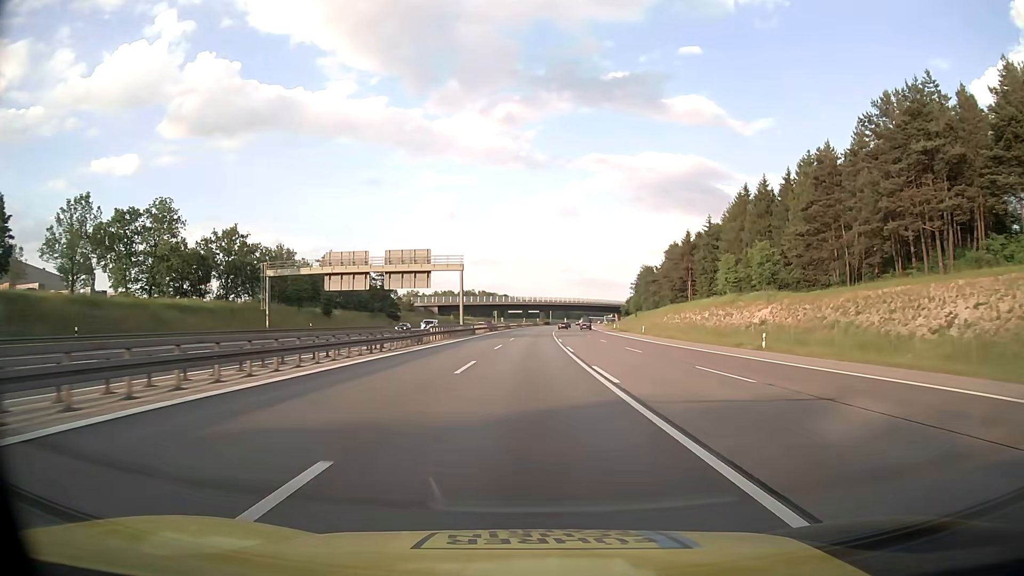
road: motorway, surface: asphalt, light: Day
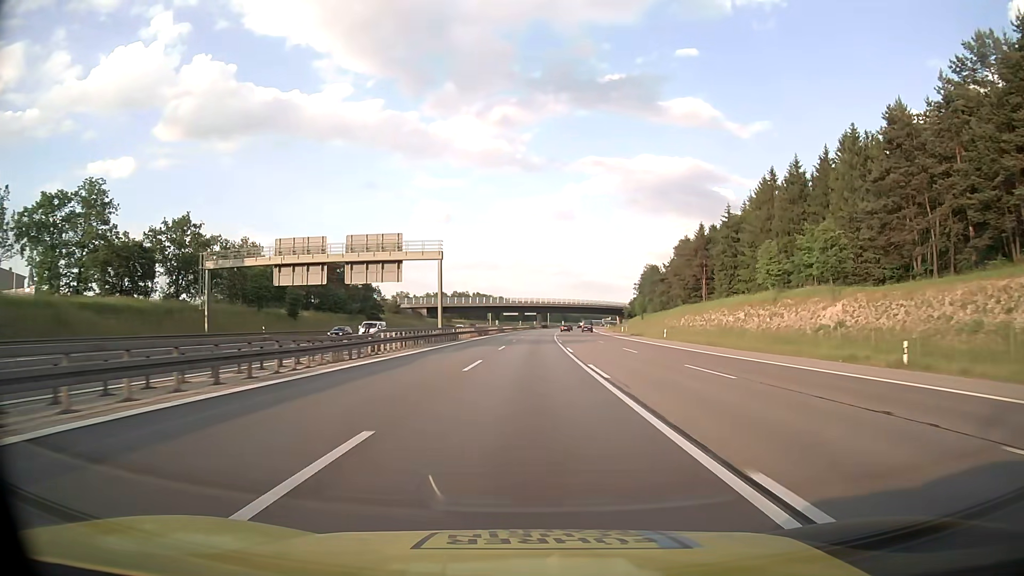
(0.0, +16.1) m; 0°
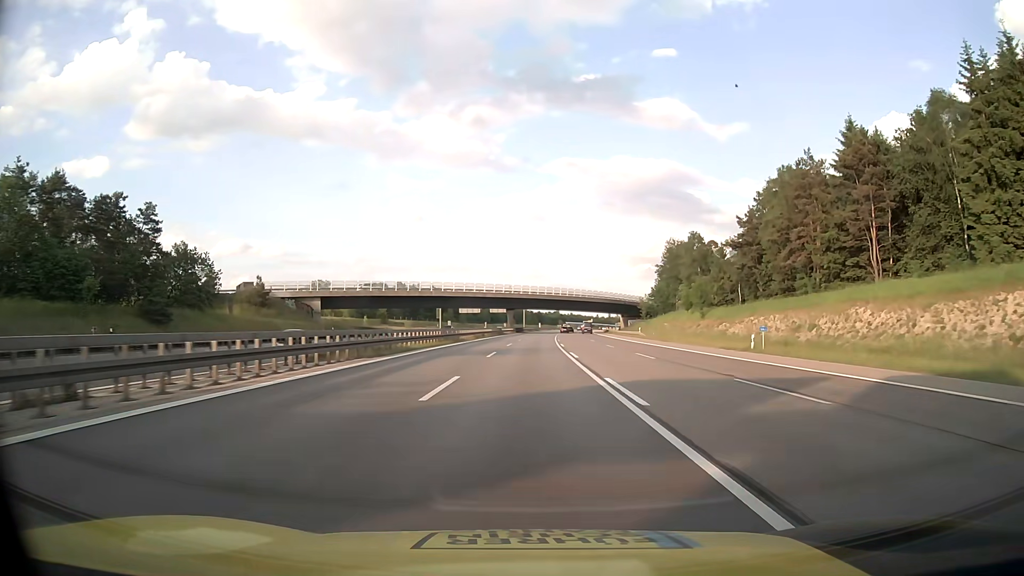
(+1.6, +80.5) m; +2°
(0, +10) (0, +20) (0, +30) (0, +40) (+1, +50) (+1, +60) (+1, +70) (+2, +80) (+2, +90) (+3, +100) m
